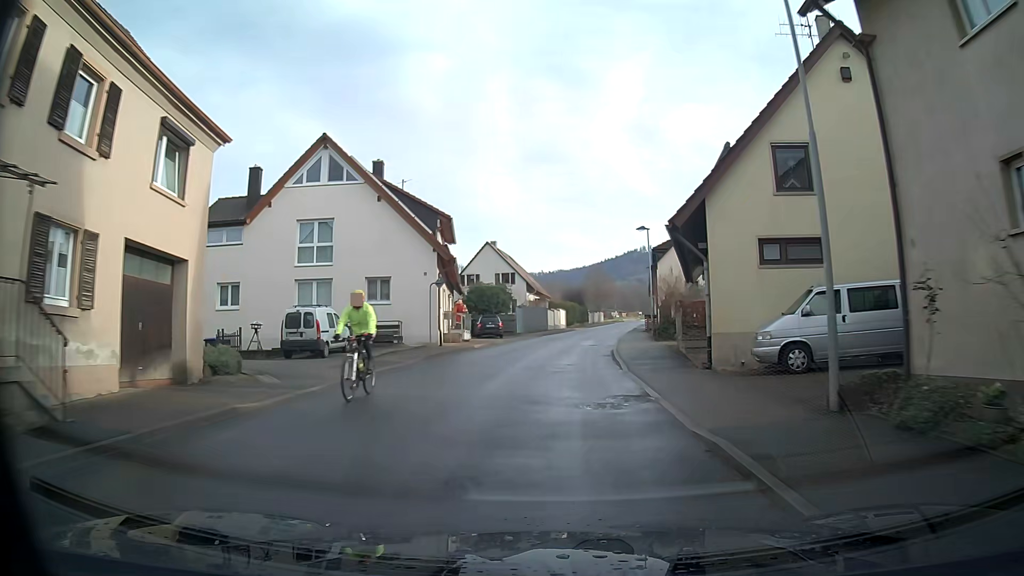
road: secondary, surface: asphalt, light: Day
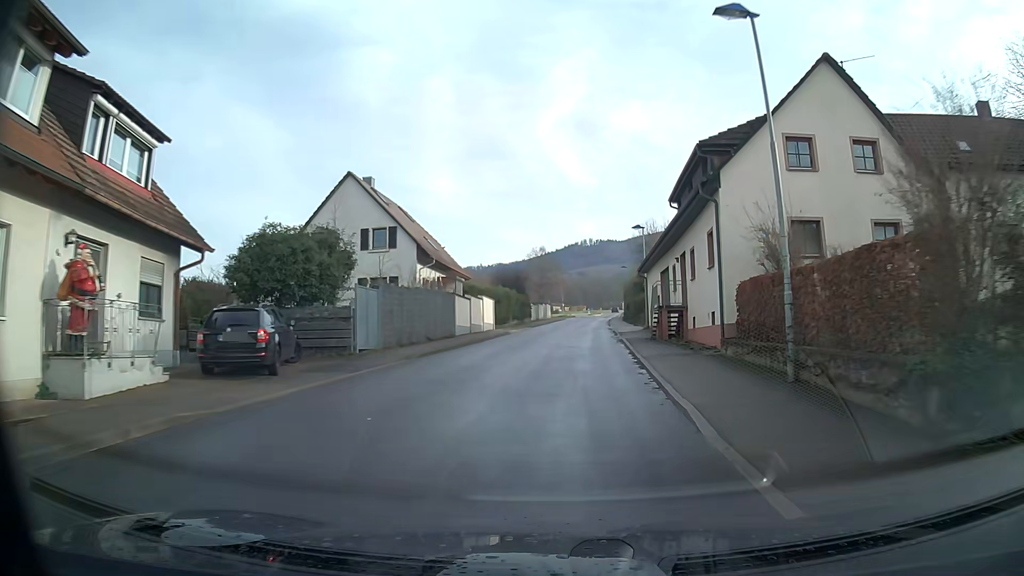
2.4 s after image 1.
(+1.2, +30.0) m; +6°
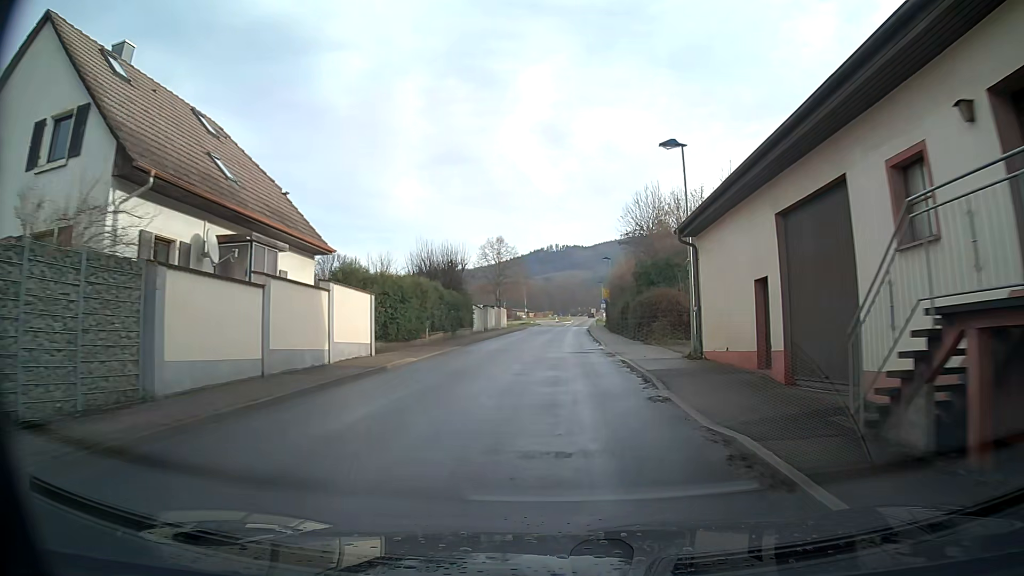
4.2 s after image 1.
(+0.5, +22.5) m; +2°
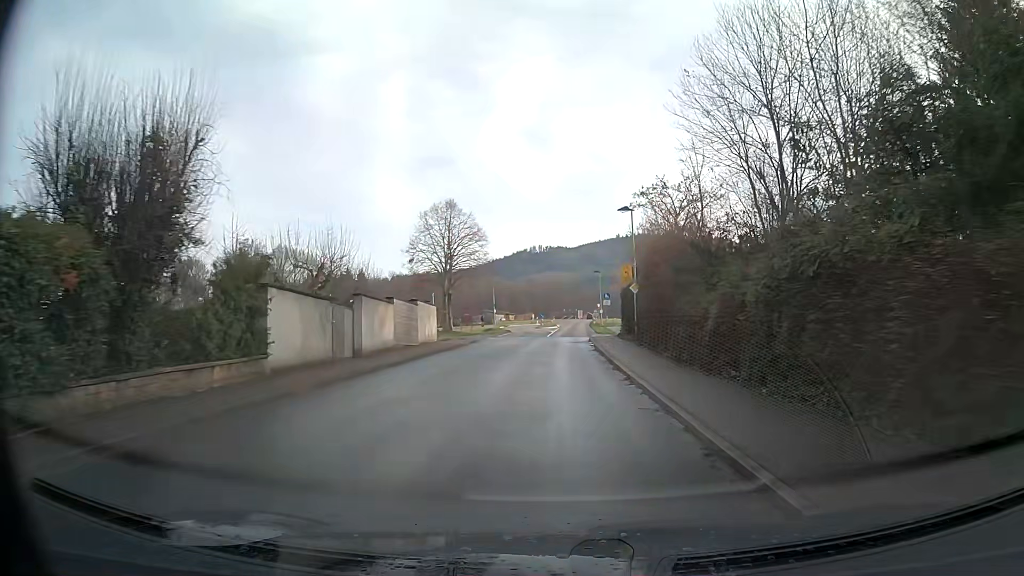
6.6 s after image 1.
(+0.4, +30.0) m; +1°
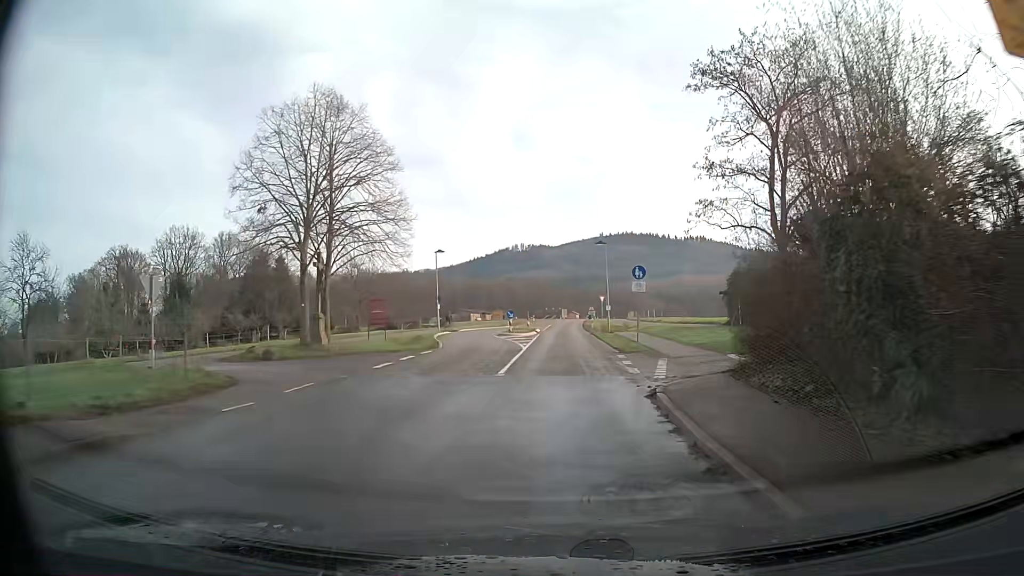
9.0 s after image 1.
(+0.4, +29.9) m; +2°
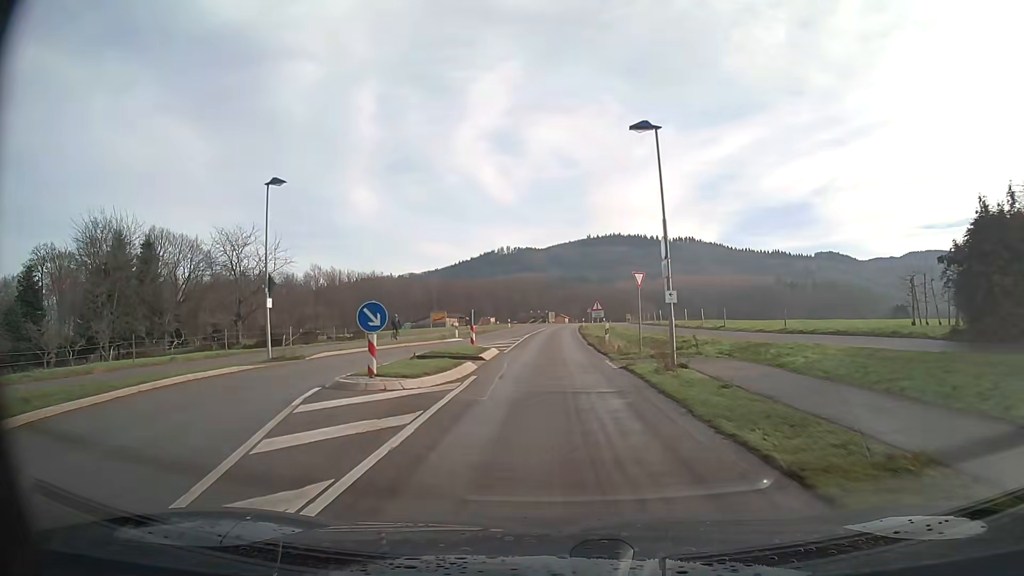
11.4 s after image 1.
(+0.4, +29.8) m; +1°
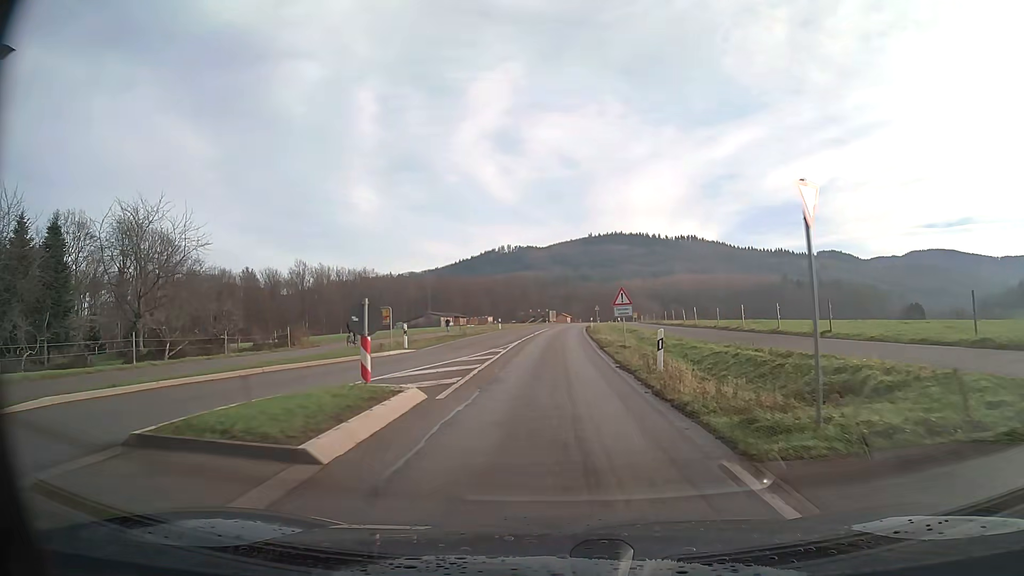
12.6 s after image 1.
(0.0, +14.9) m; 0°
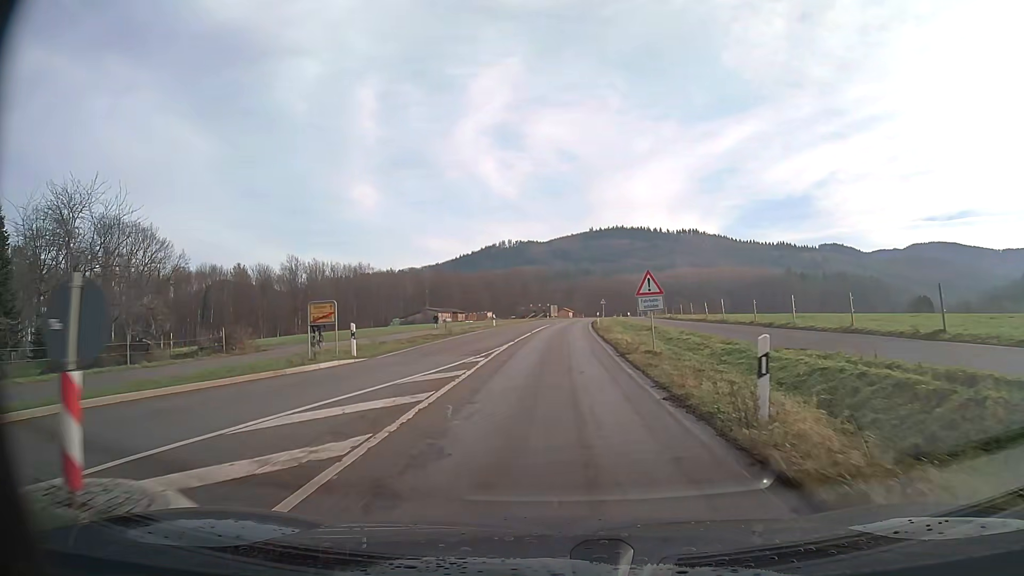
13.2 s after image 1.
(0.0, +7.4) m; 0°
(0, +10) (0, +20) (0, +30) (0, +40) (+1, +50) (+1, +60) (+2, +70) (+3, +80) (+4, +90) (+5, +100) m
